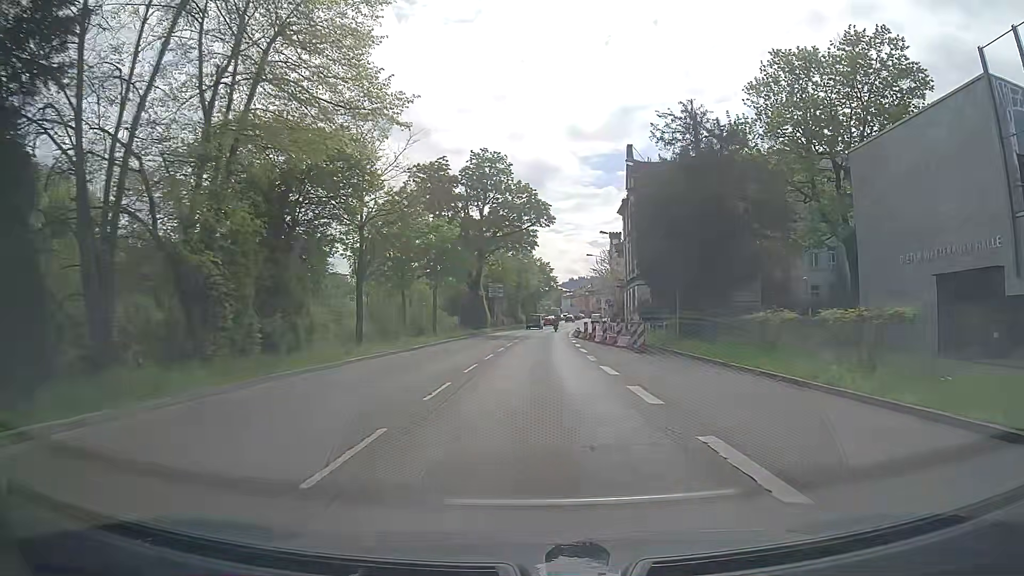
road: trunk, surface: asphalt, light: Day
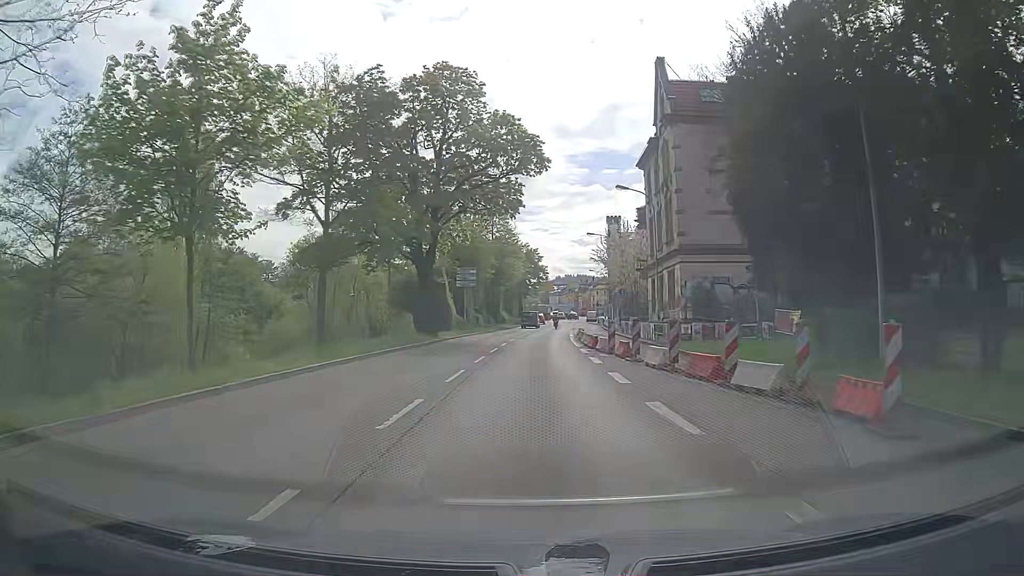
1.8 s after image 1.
(+0.2, +21.1) m; 0°
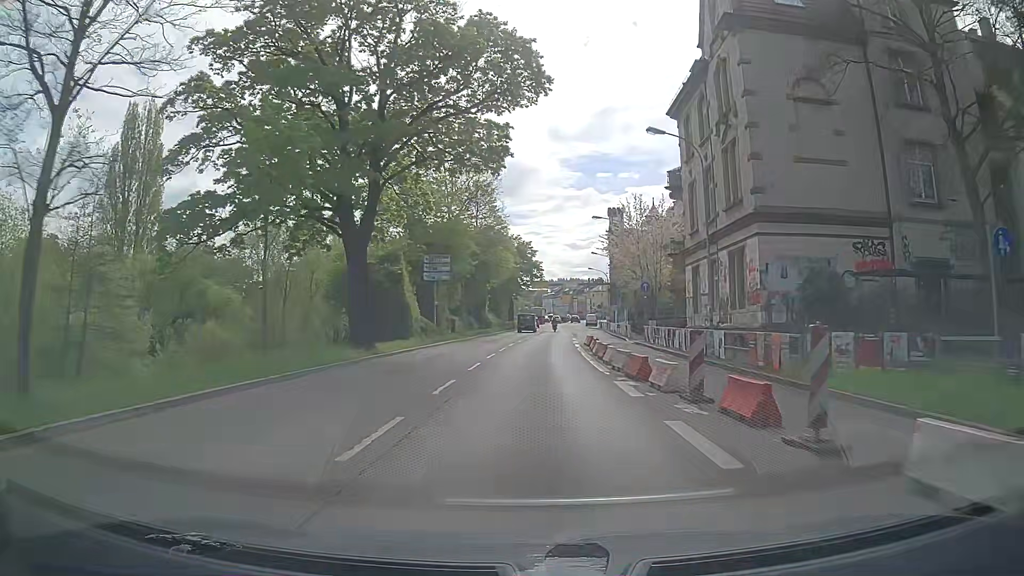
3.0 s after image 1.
(+0.2, +13.8) m; 0°
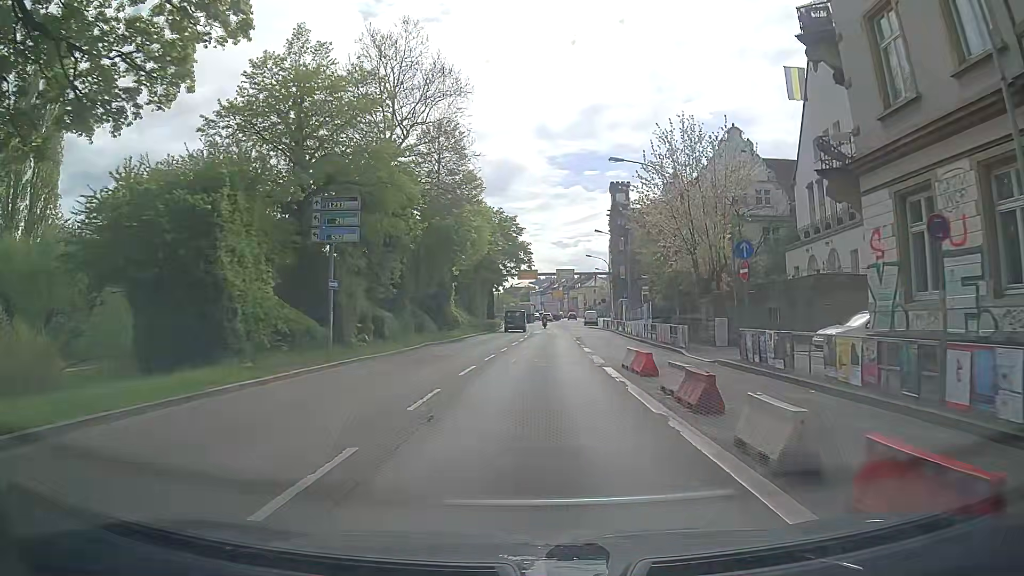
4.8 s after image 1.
(+0.4, +20.4) m; +1°
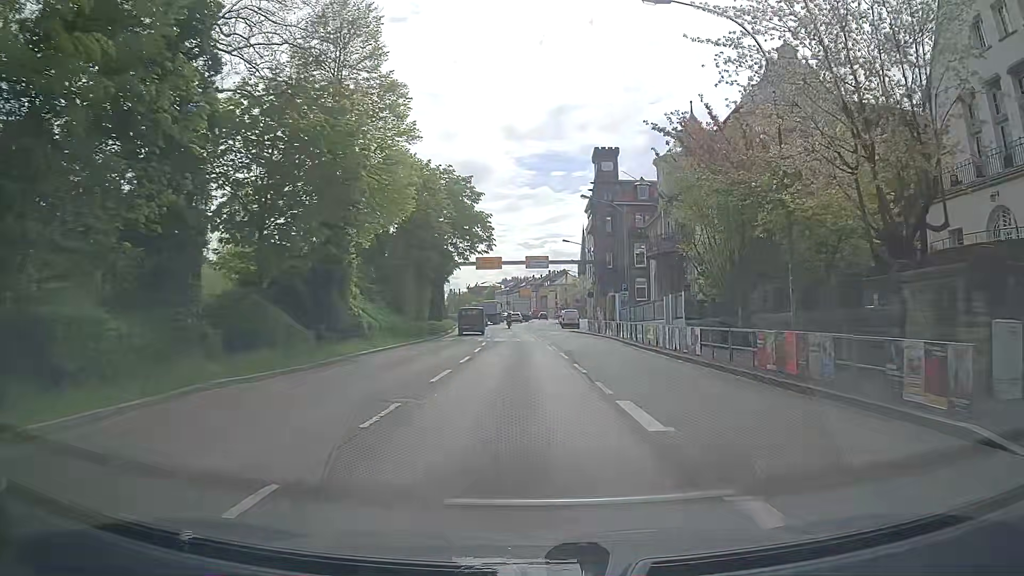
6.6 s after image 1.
(+0.8, +19.7) m; +4°
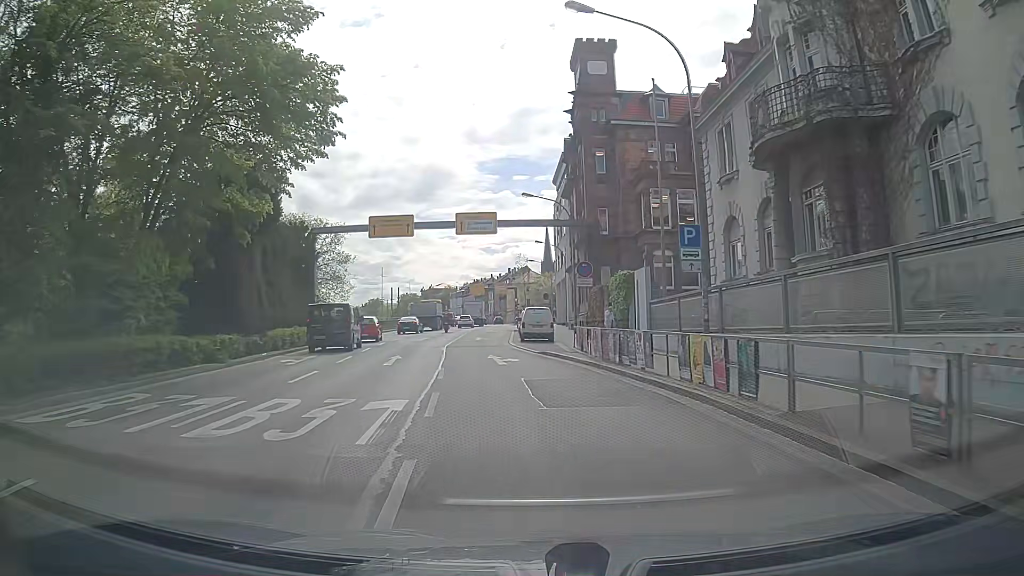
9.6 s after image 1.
(+1.1, +31.2) m; +3°
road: primary
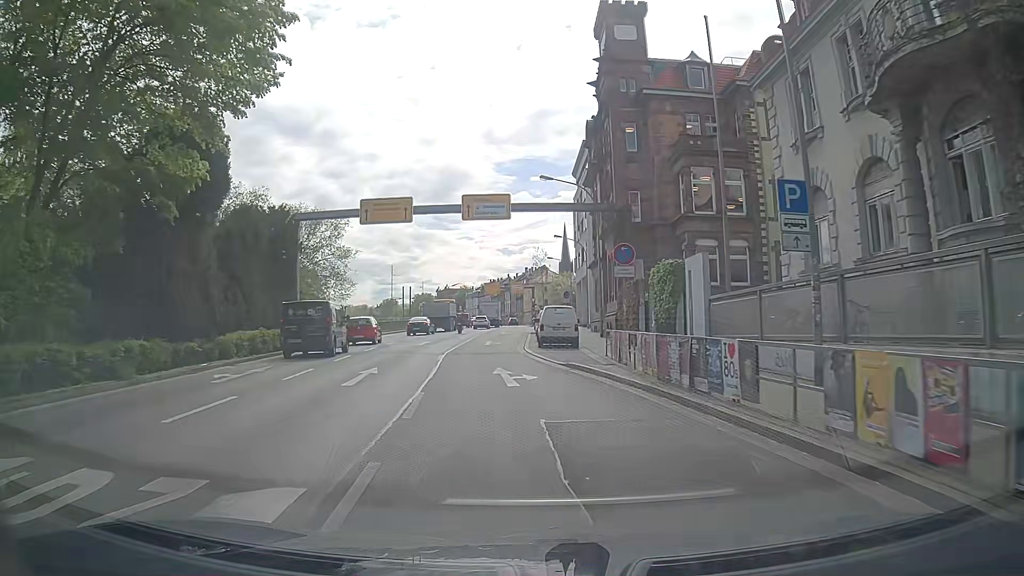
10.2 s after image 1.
(-0.1, +6.1) m; -1°
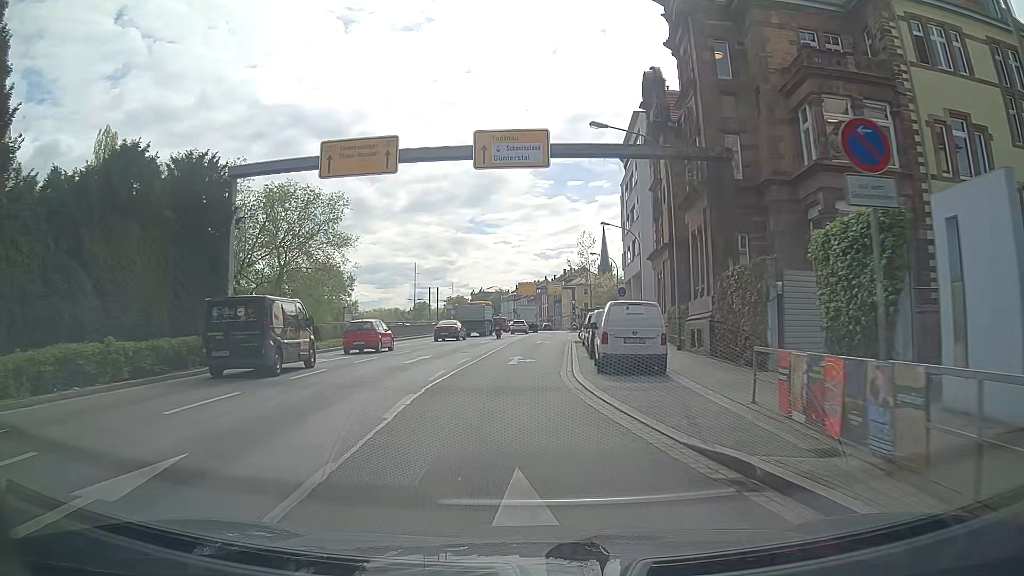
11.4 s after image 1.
(-0.4, +12.3) m; -4°
(0, +10) (0, +20) (0, +30) (+1, +40) (+1, +50) (+2, +60) (+2, +70) (+3, +80) (+3, +90) (+4, +100) m
